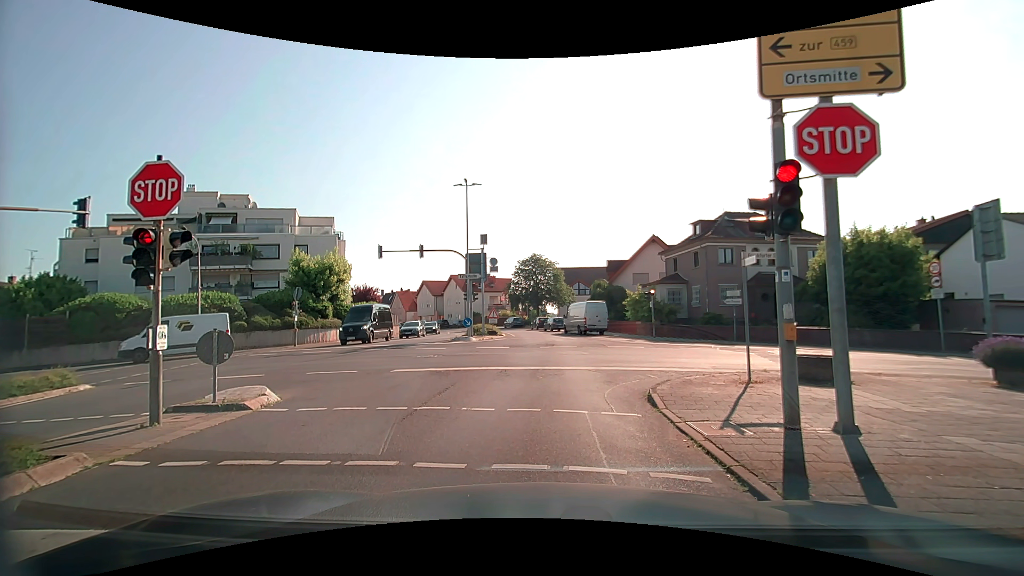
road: secondary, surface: asphalt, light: Day
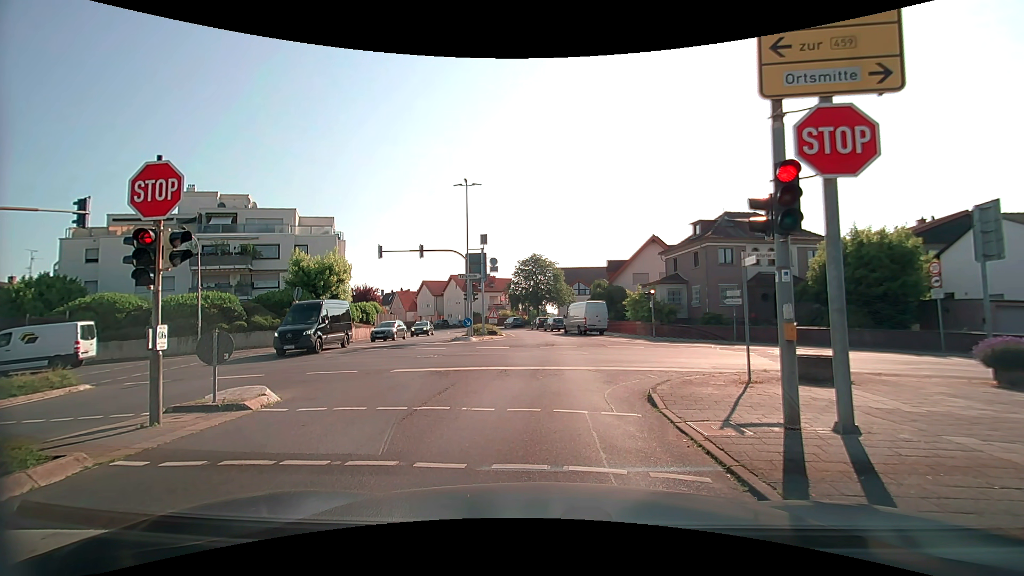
(0.0, 0.0) m; 0°
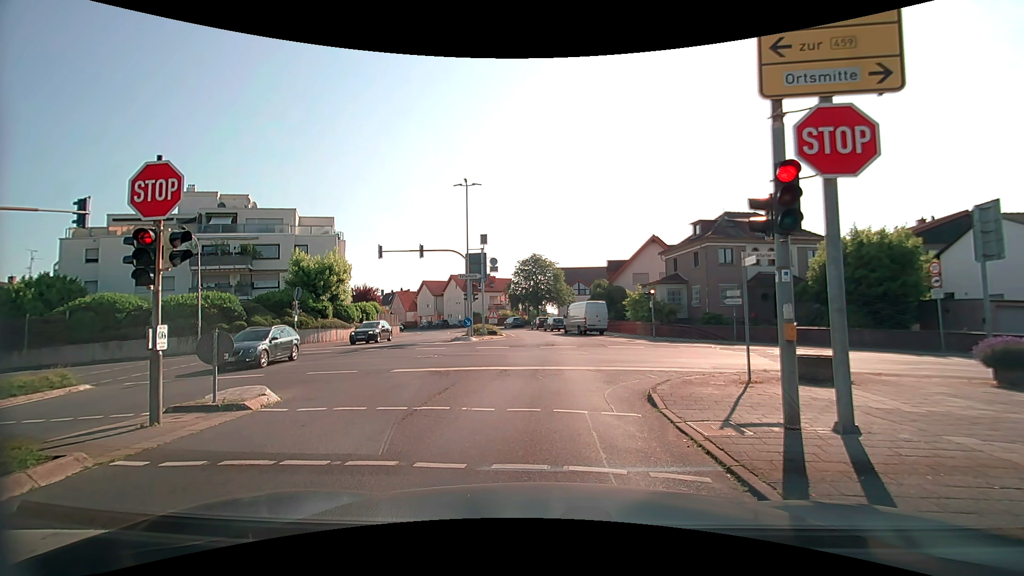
(0.0, 0.0) m; 0°
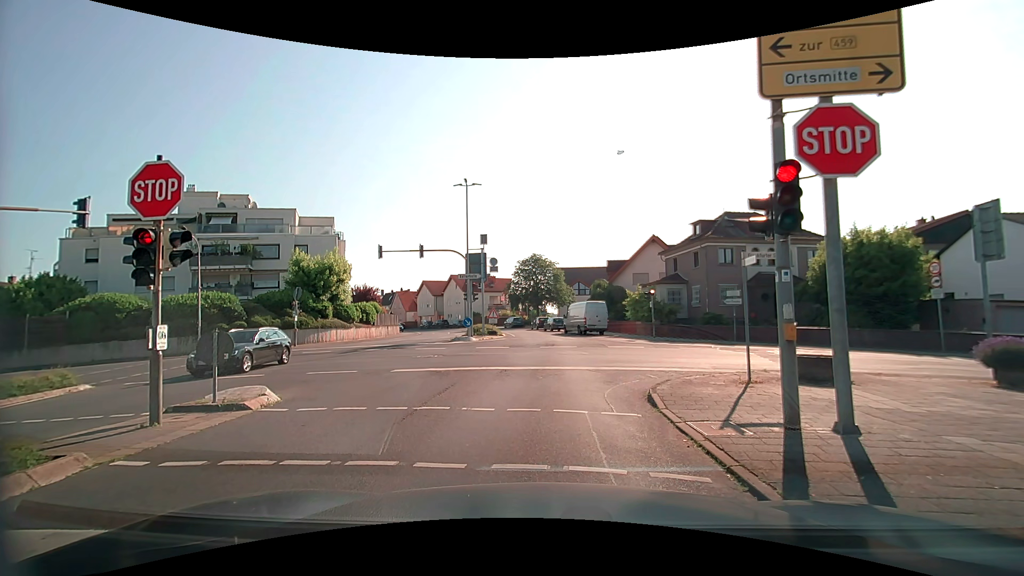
(0.0, 0.0) m; 0°
(0, +10) (+1, +20) (+1, +30) (+1, +40) (-1, +50) (-2, +60) (-5, +69) (-9, +79) (-13, +88) (-18, +96) m
